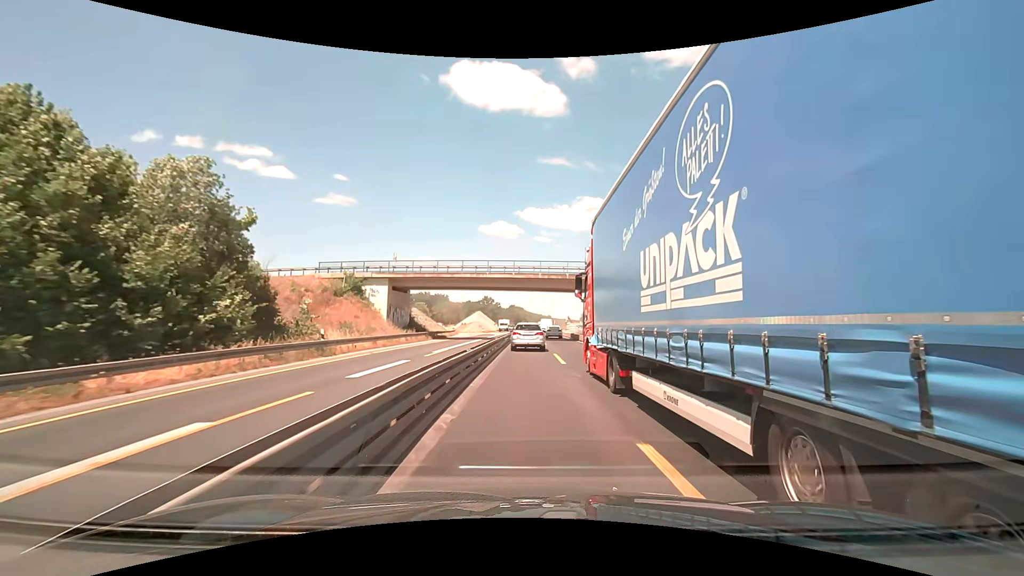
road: motorway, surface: asphalt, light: Day
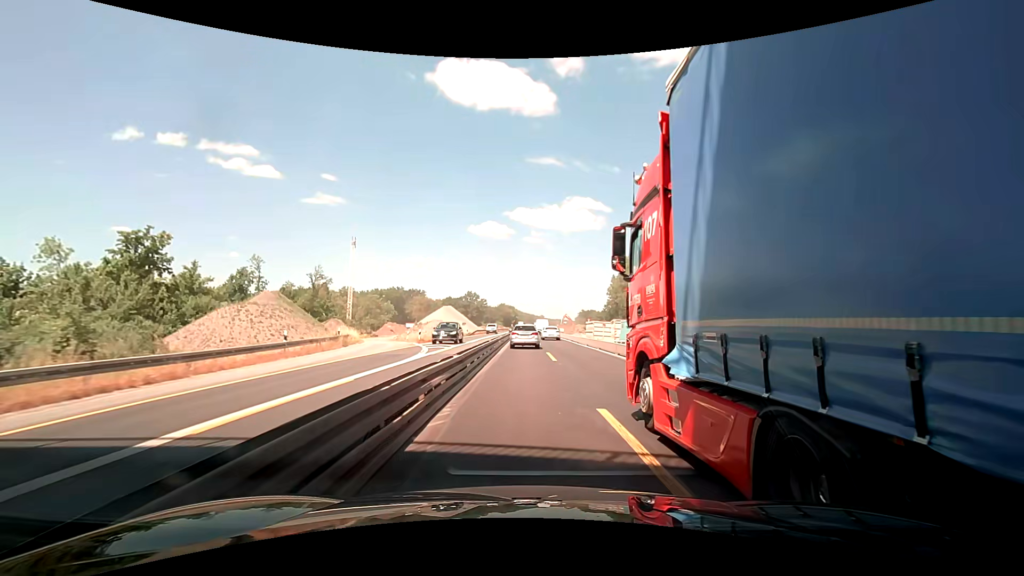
(+0.6, +51.6) m; -1°
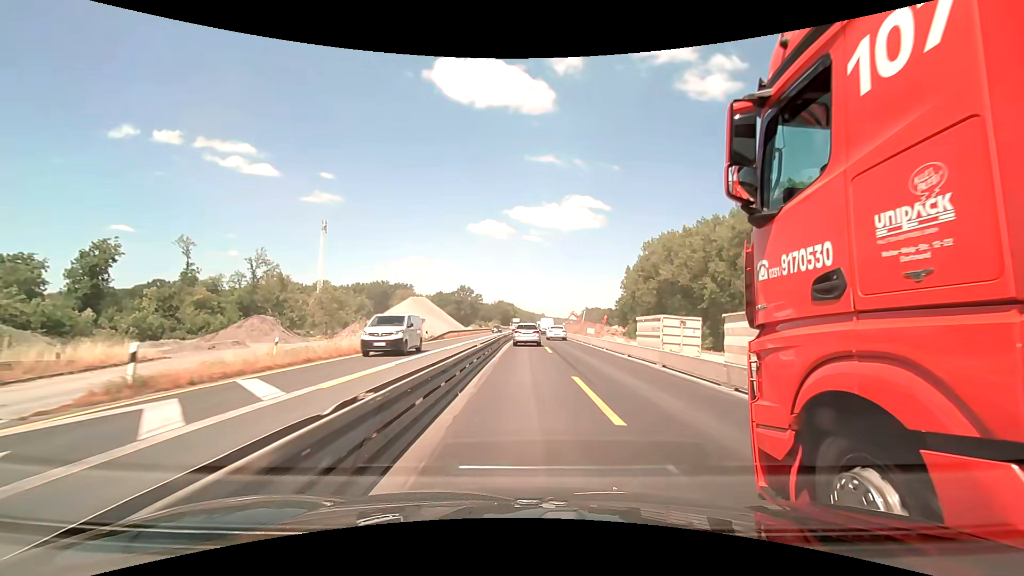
(+0.8, +31.7) m; +2°
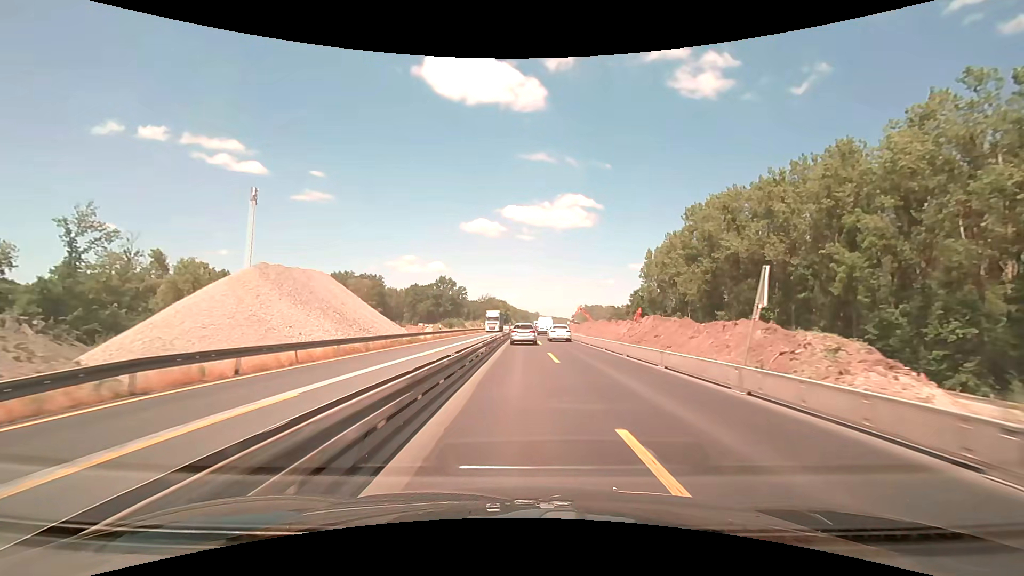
(-0.3, +42.9) m; 0°
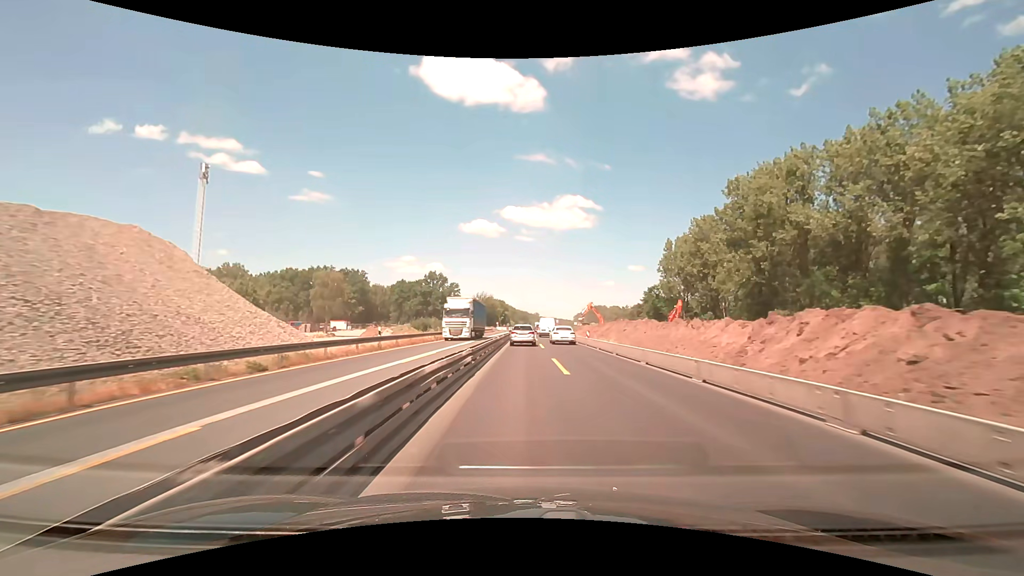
(0.0, +21.5) m; 0°
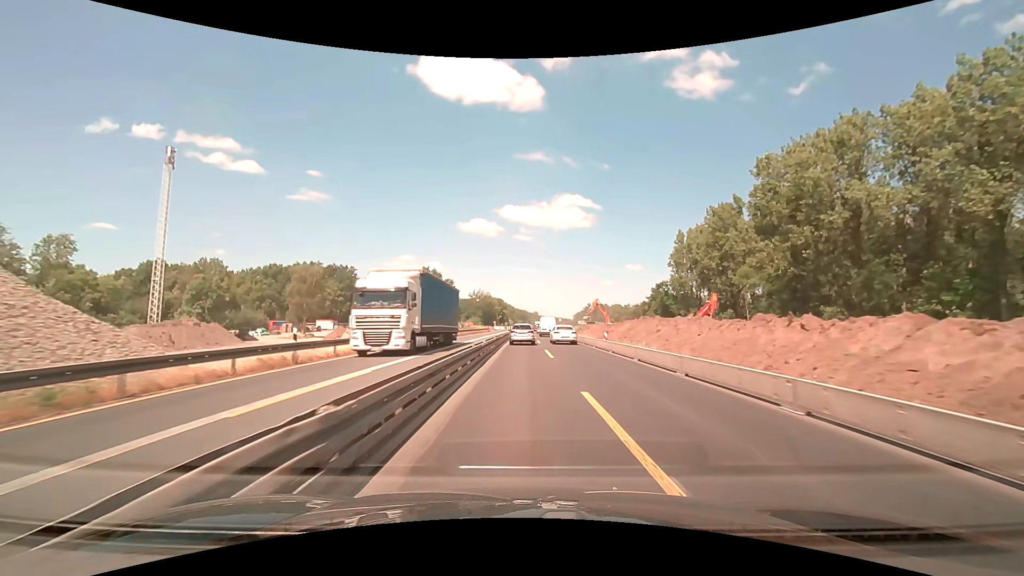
(0.0, +10.8) m; 0°
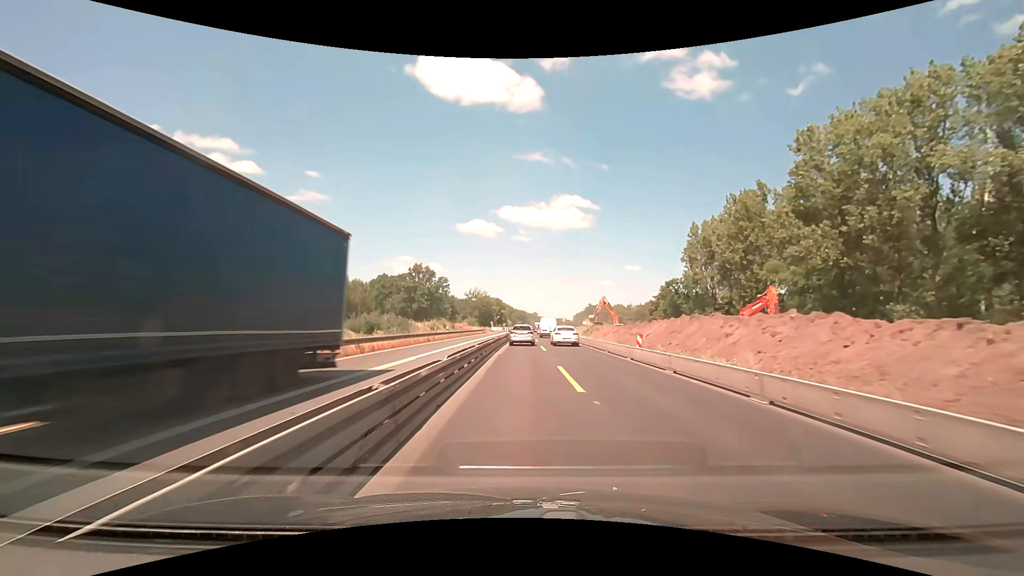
(0.0, +10.9) m; 0°
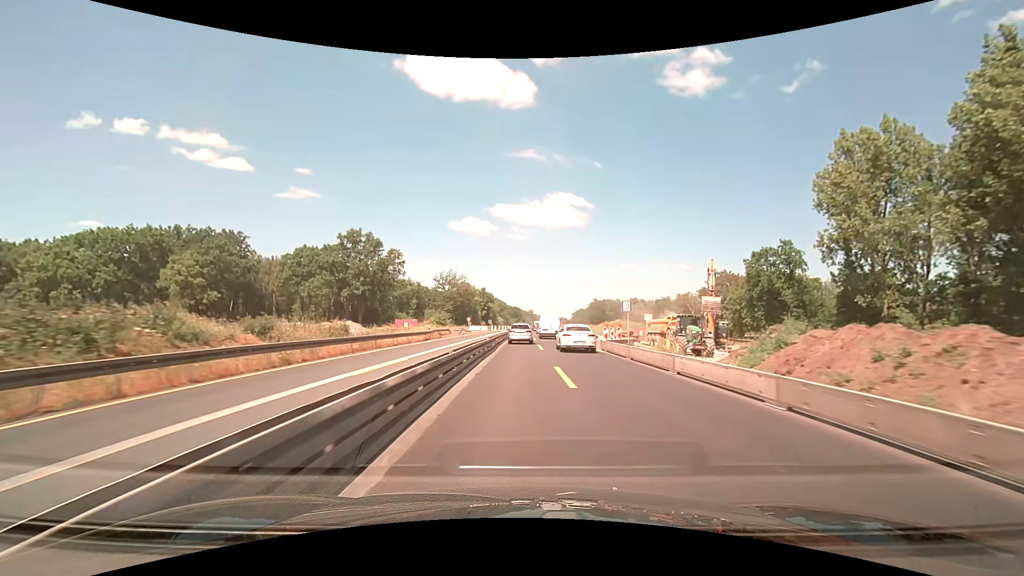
(+0.2, +55.1) m; +1°
(0, +10) (0, +20) (0, +30) (0, +40) (0, +50) (0, +60) (0, +70) (0, +80) (0, +90) (0, +100) m
